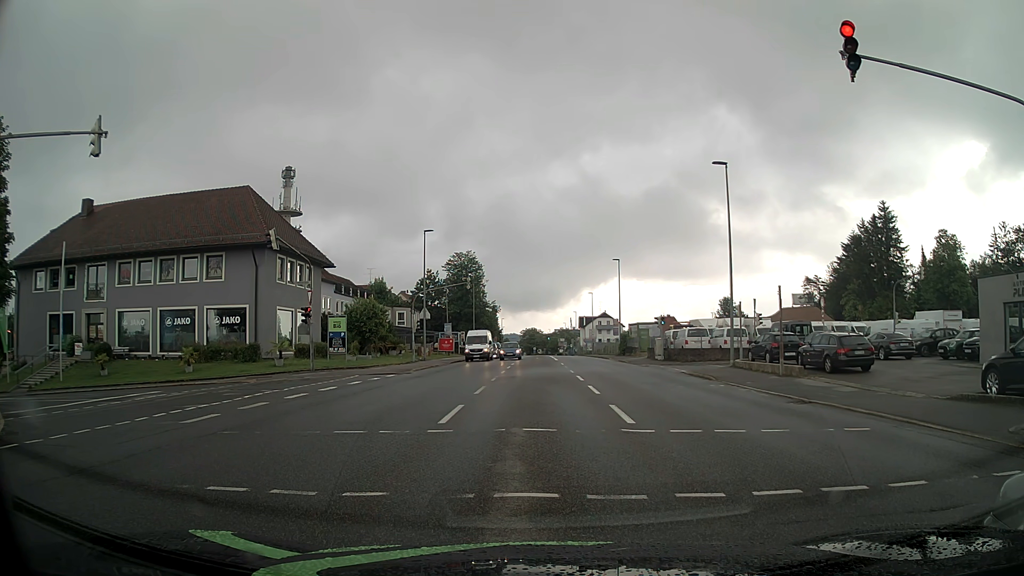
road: tertiary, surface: asphalt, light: Day
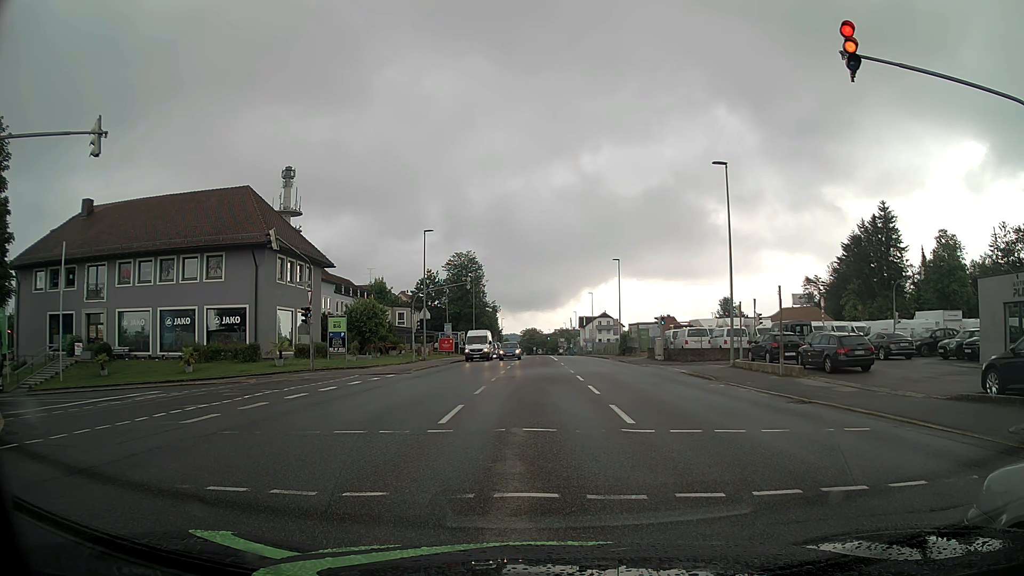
(0.0, 0.0) m; 0°
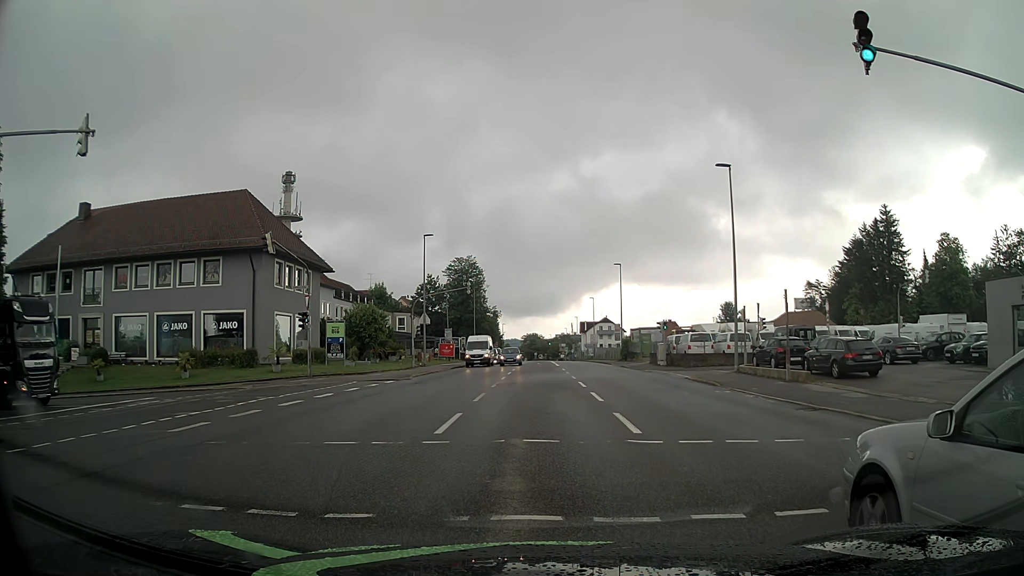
(0.0, +0.6) m; +1°
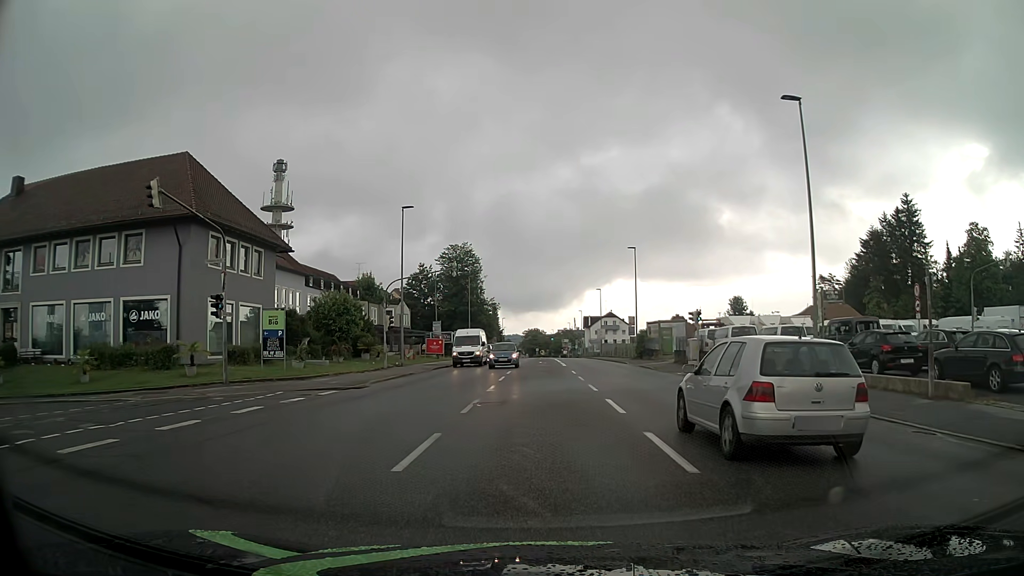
(-0.2, +9.8) m; -2°
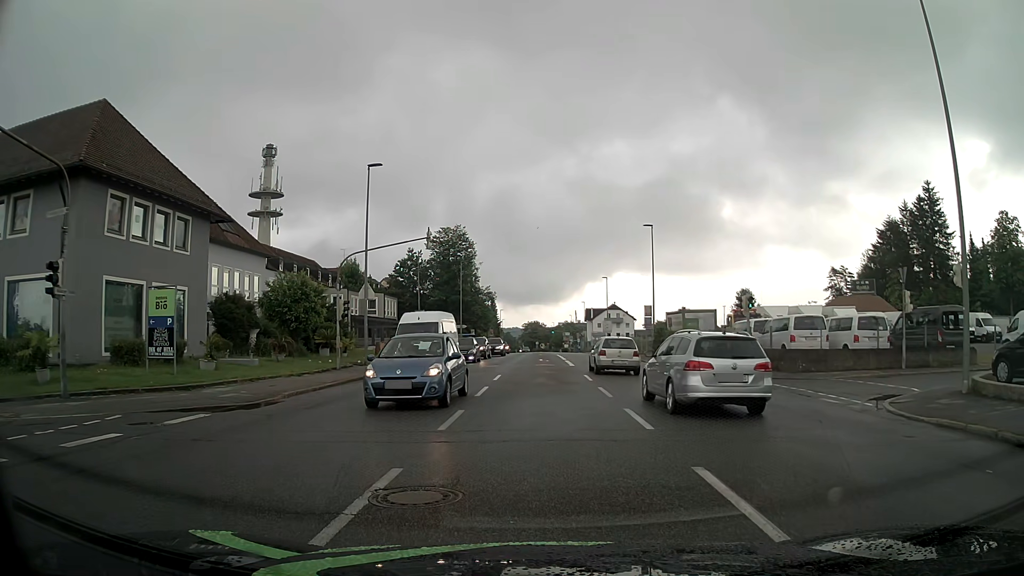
(+0.1, +8.9) m; -1°
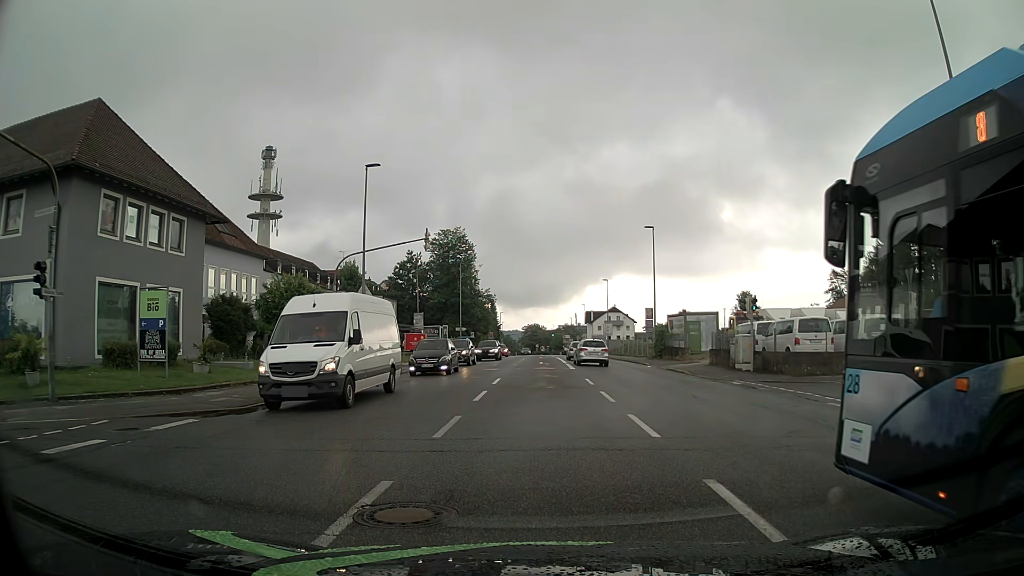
(0.0, +0.5) m; 0°
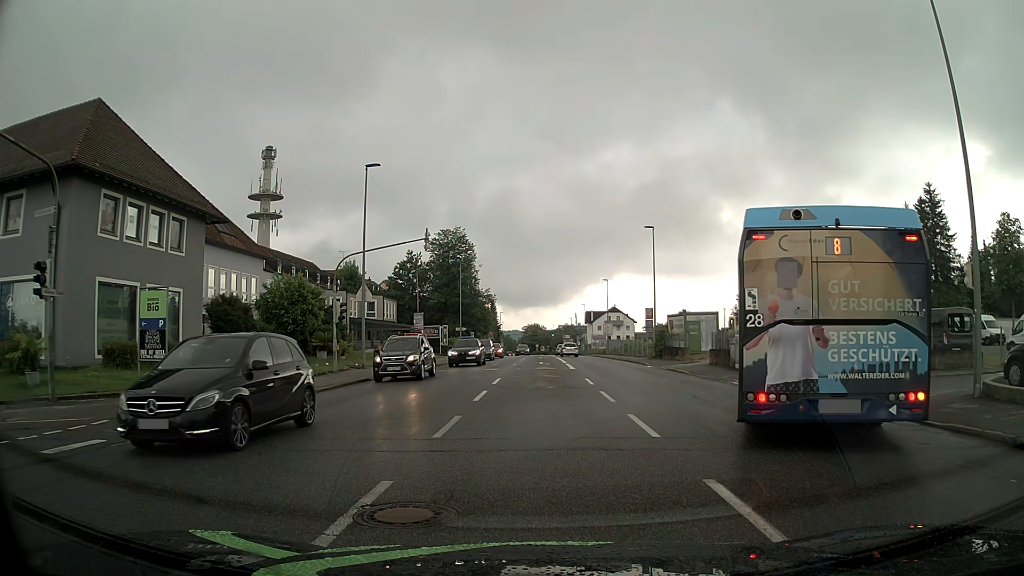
(0.0, 0.0) m; 0°
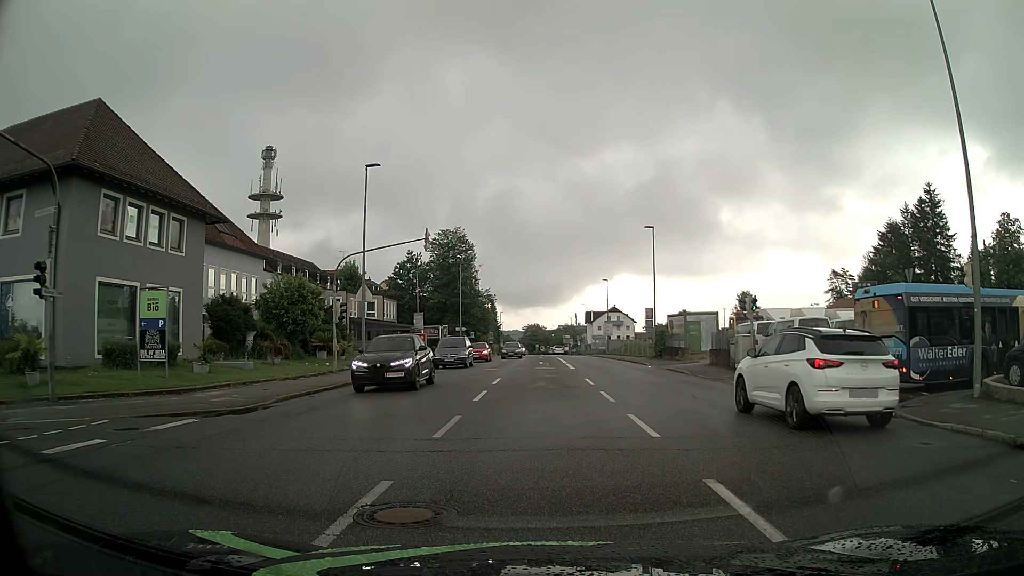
(0.0, 0.0) m; 0°
